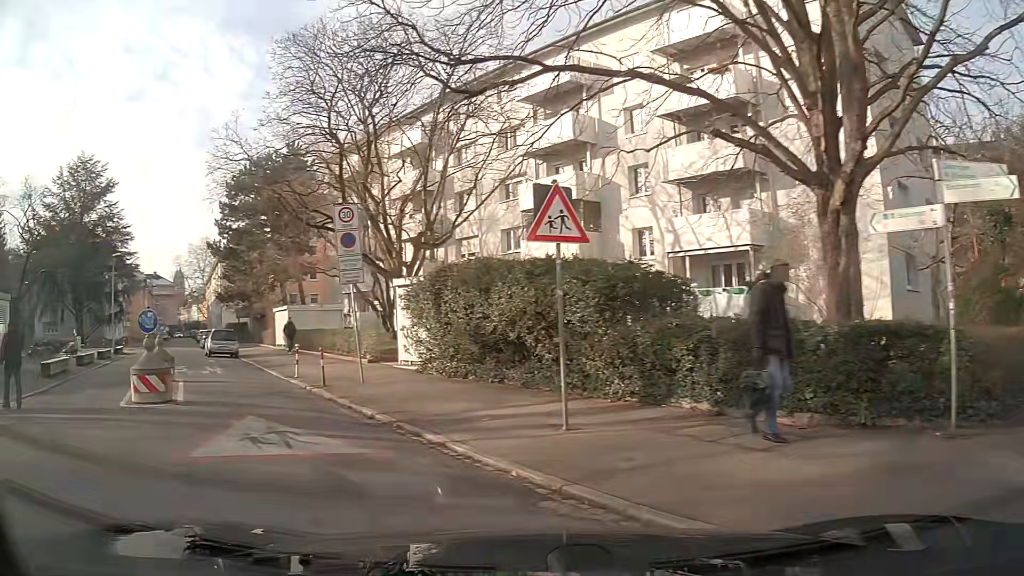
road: secondary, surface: asphalt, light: Day
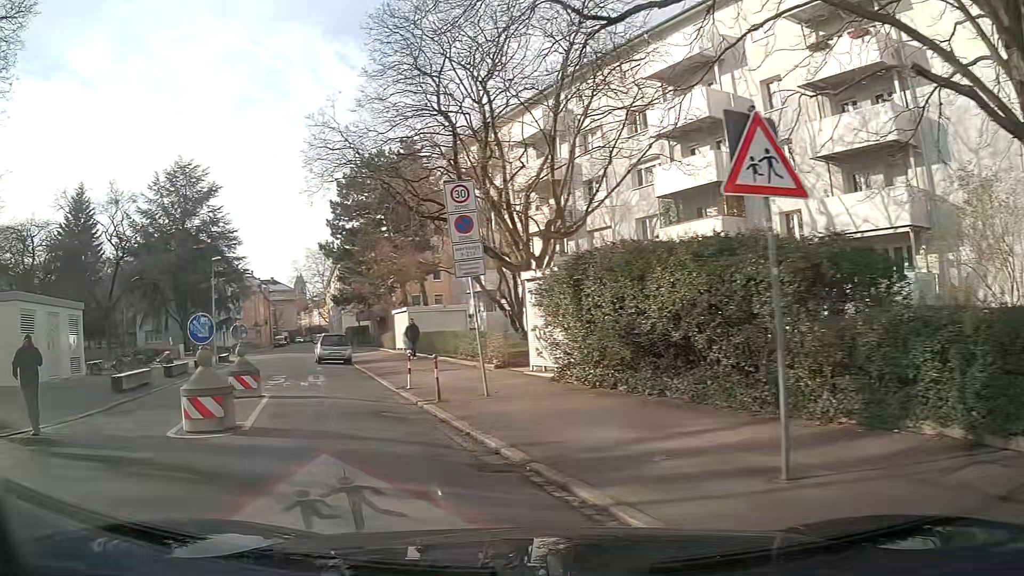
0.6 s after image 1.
(-0.3, +2.8) m; -10°
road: residential
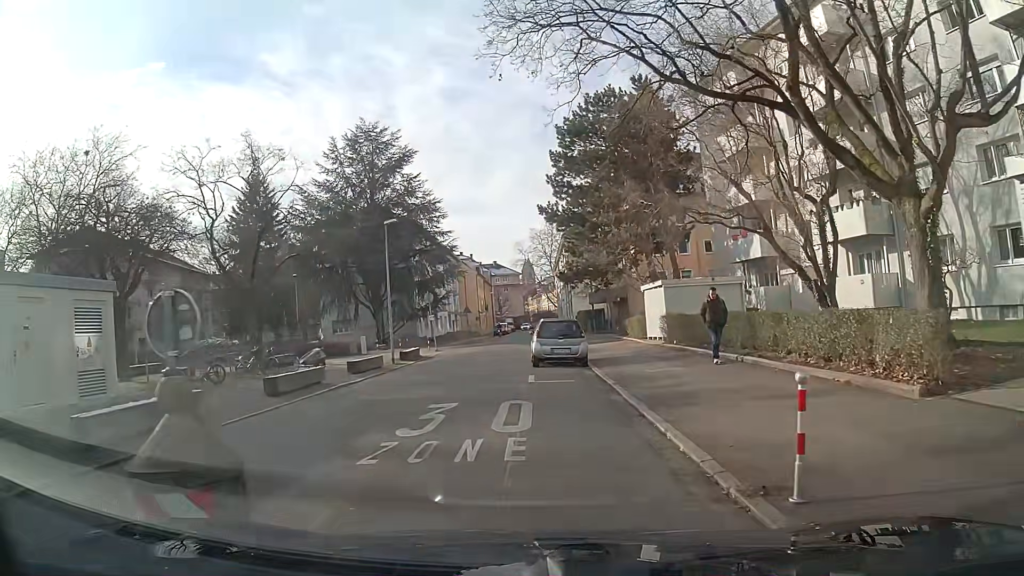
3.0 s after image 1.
(-2.2, +11.5) m; -17°
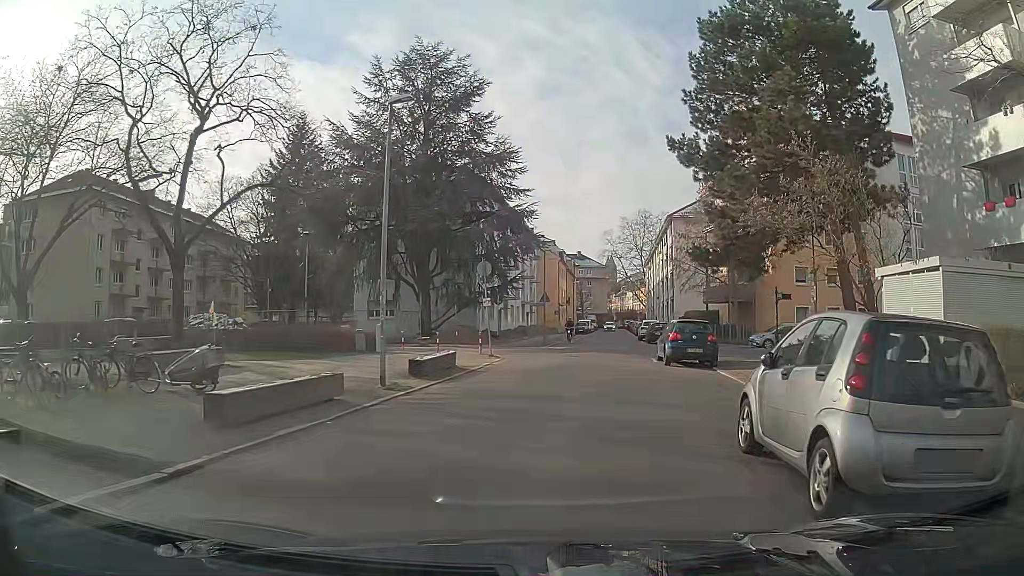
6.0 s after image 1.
(-1.1, +16.3) m; -5°
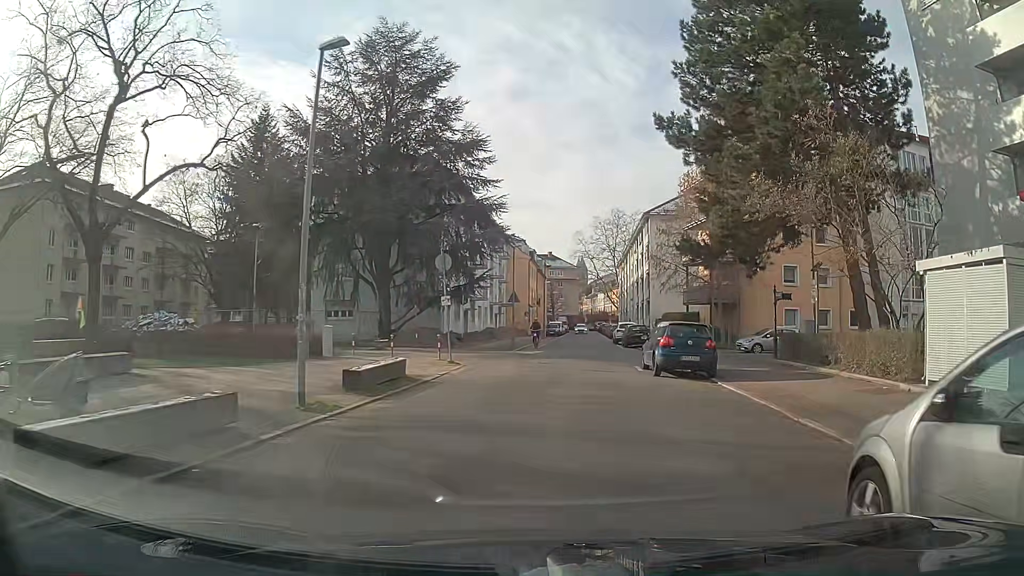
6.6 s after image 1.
(0.0, +3.4) m; +1°
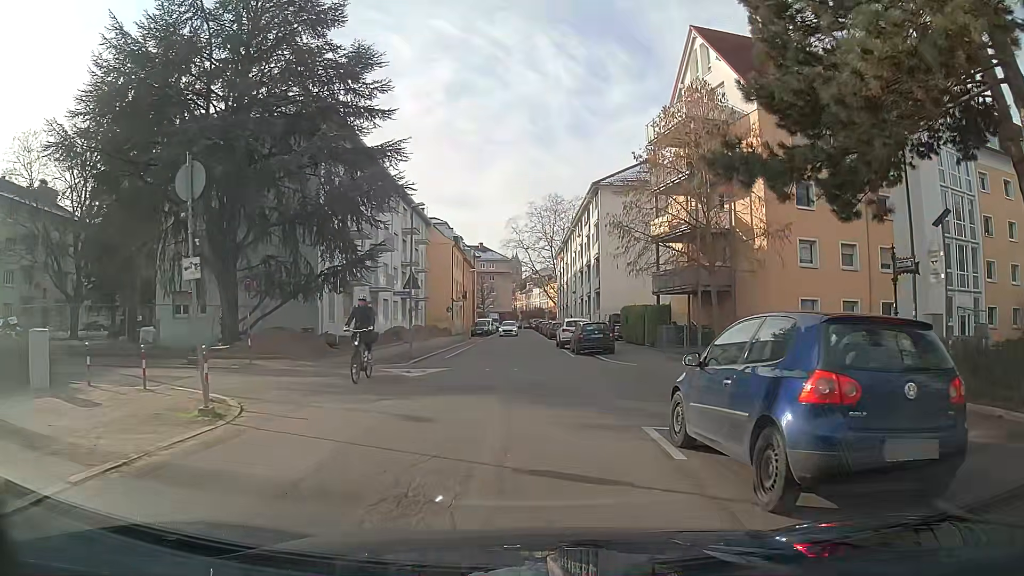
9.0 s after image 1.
(+1.5, +13.4) m; +6°
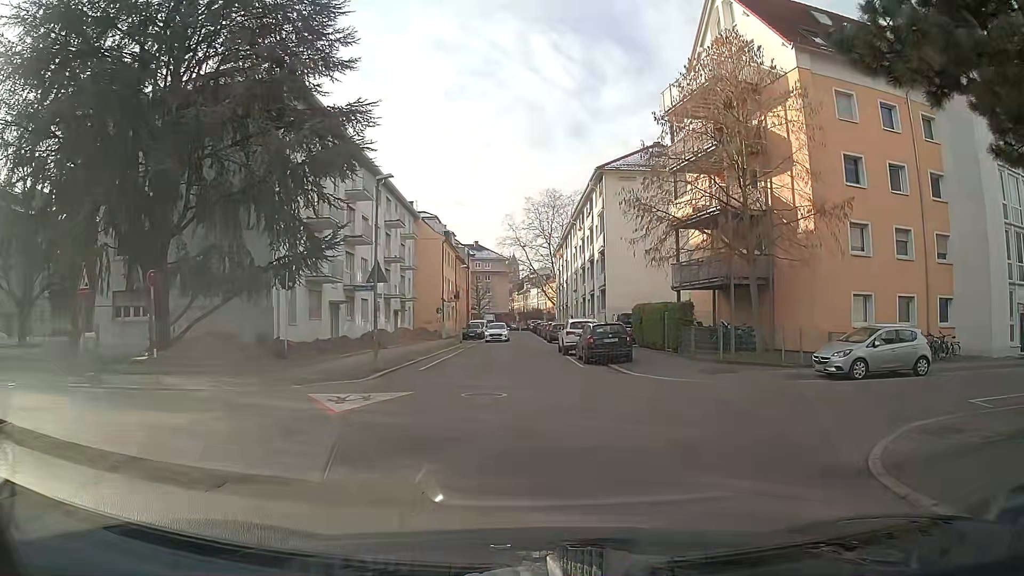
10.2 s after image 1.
(0.0, +5.8) m; +1°
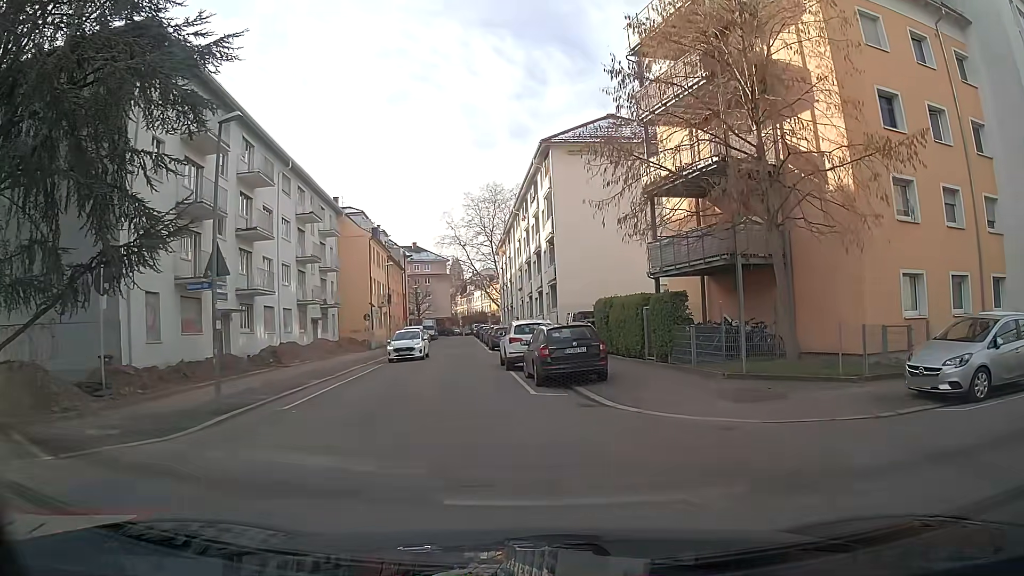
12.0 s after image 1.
(+0.4, +7.9) m; +3°
(-1, +10) (-2, +20) (-2, +30) (-3, +40) (-4, +50) (-5, +60) (-6, +70) (-6, +80) (-7, +90) (-8, +100) m
